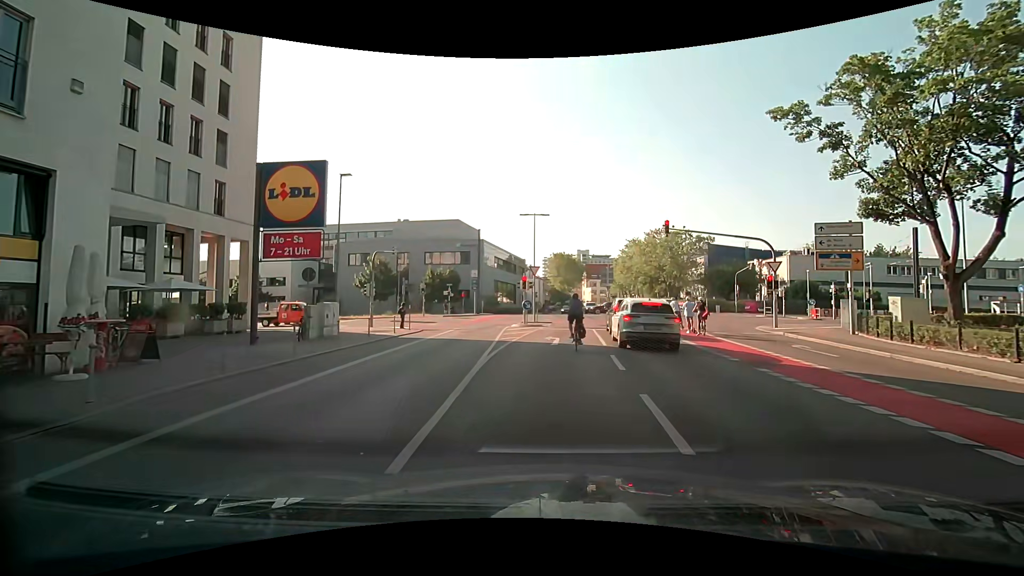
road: secondary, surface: asphalt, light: Day
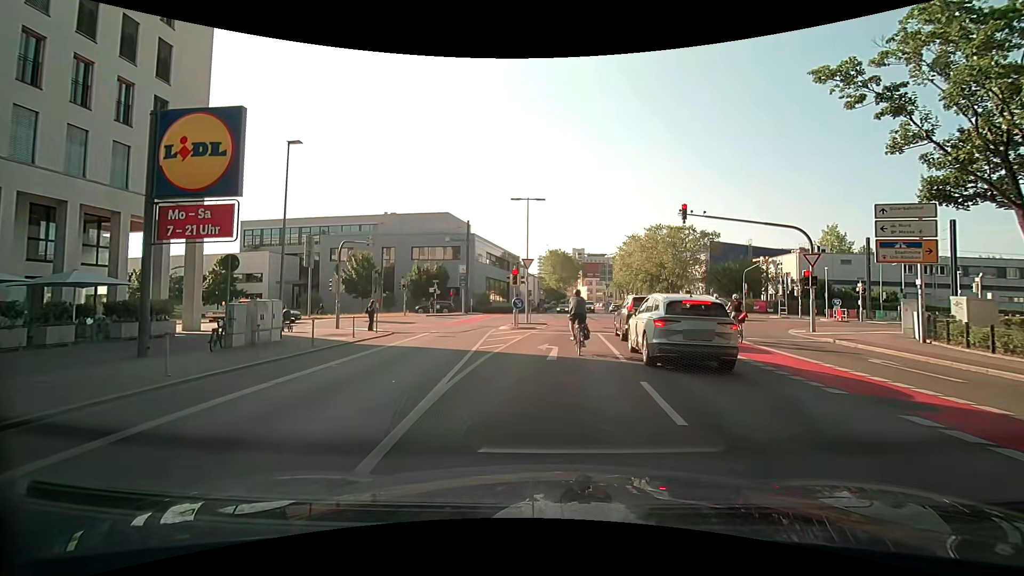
(0.0, +4.8) m; +1°
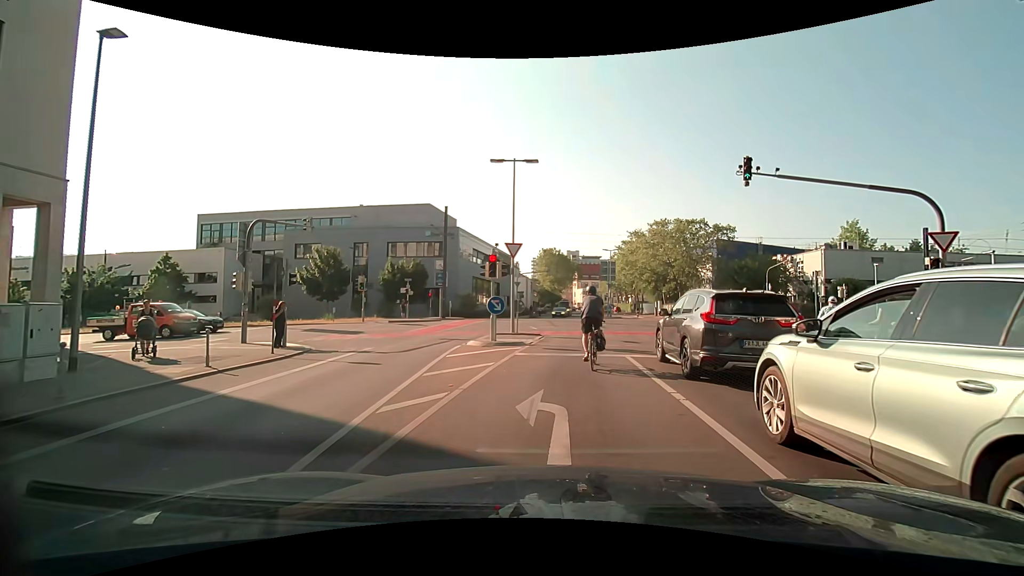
(0.0, +8.7) m; -1°
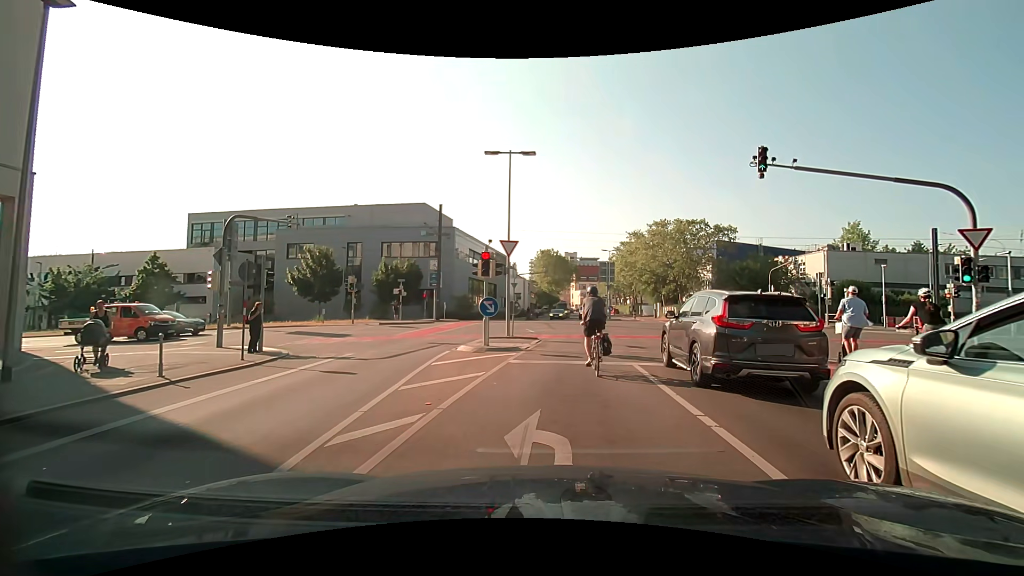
(+0.1, +1.4) m; +2°
